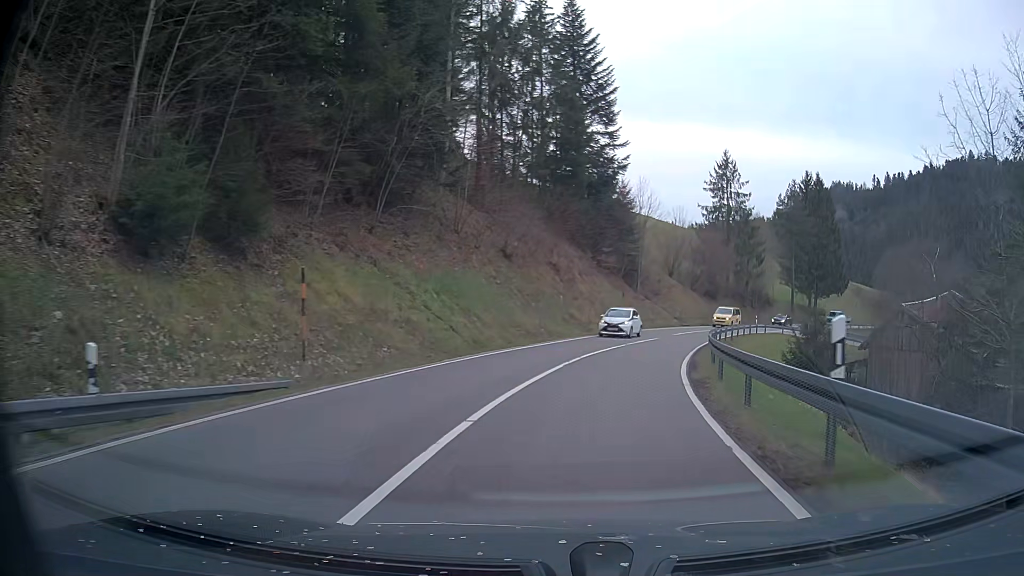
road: tertiary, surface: asphalt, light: Day
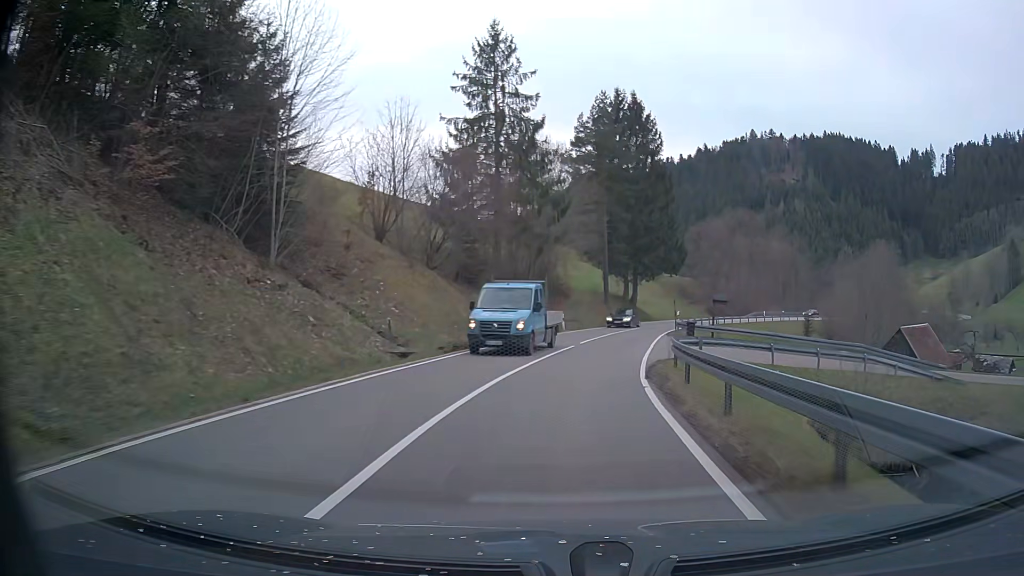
(+8.9, +40.9) m; +22°
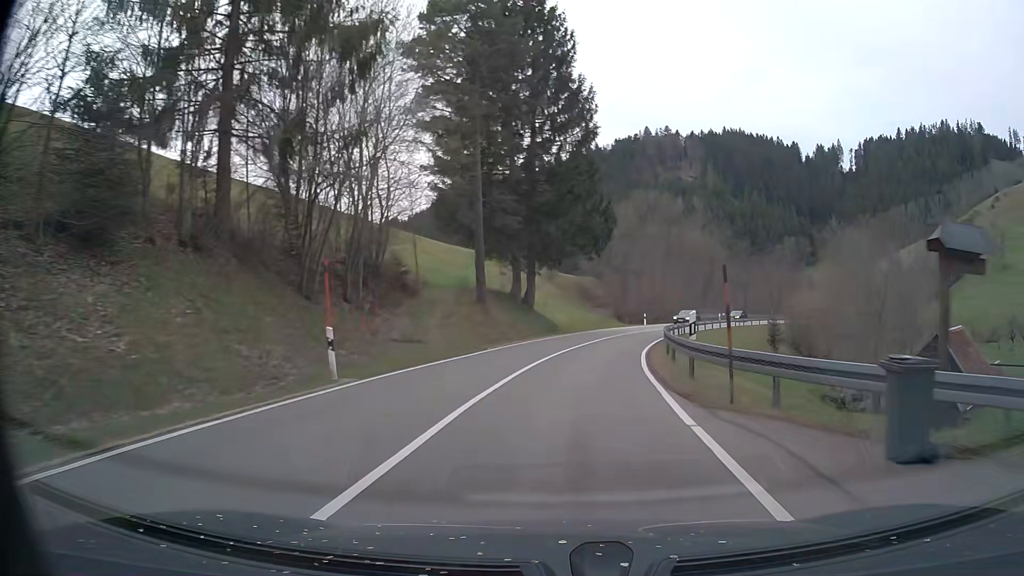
(+2.4, +28.5) m; +9°
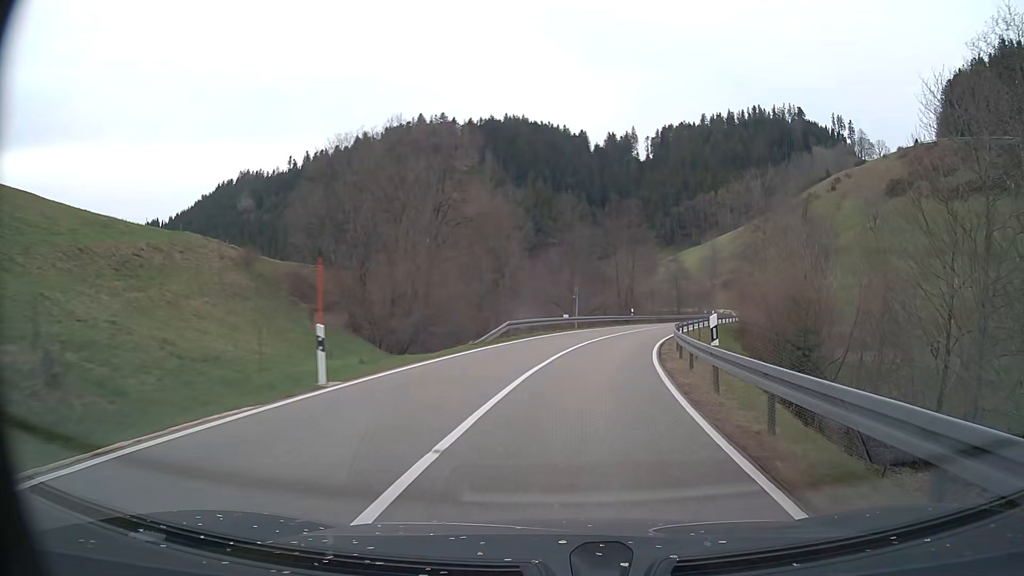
(+8.1, +49.4) m; +19°
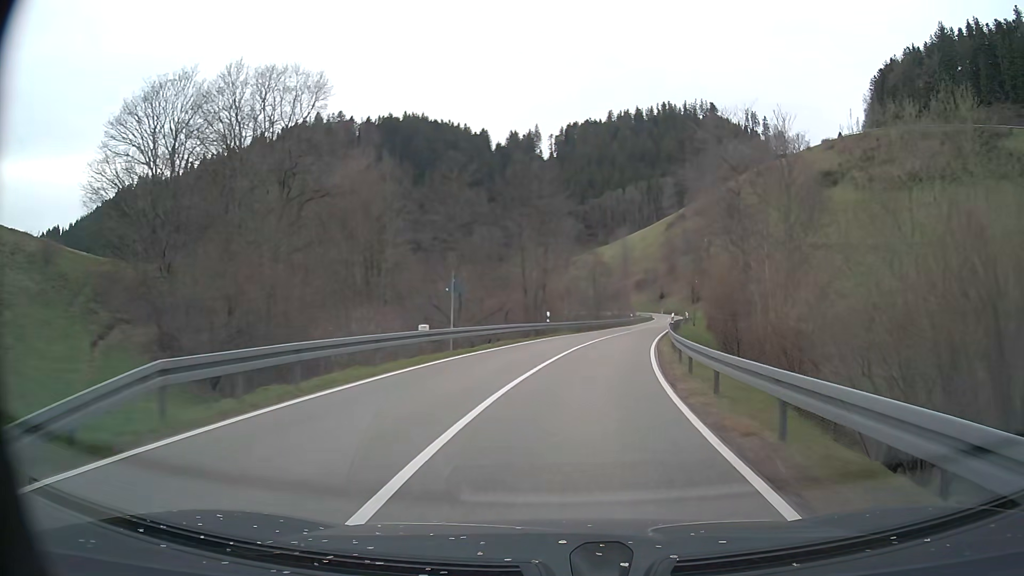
(+1.5, +21.0) m; +9°
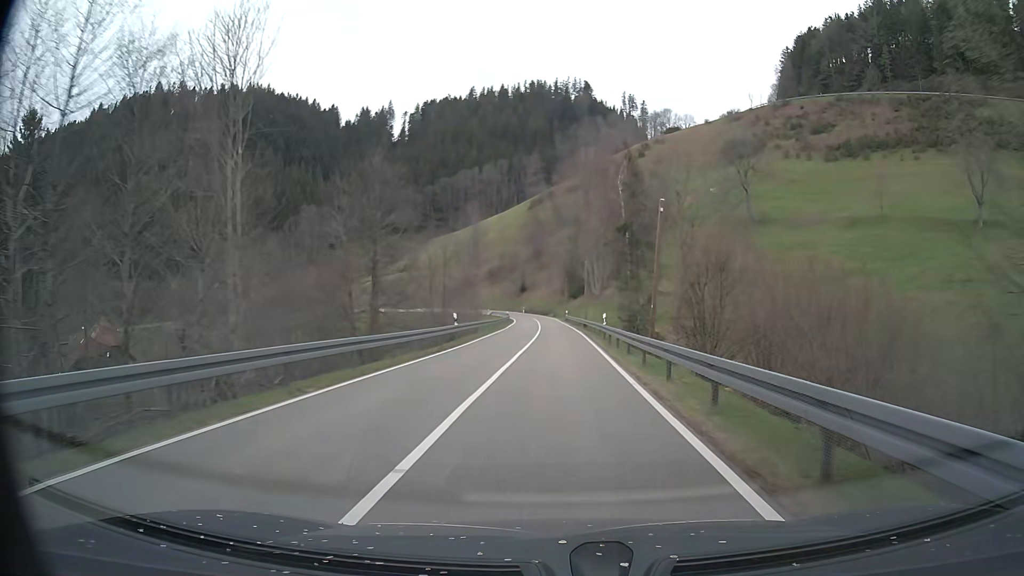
(+7.8, +54.0) m; +13°
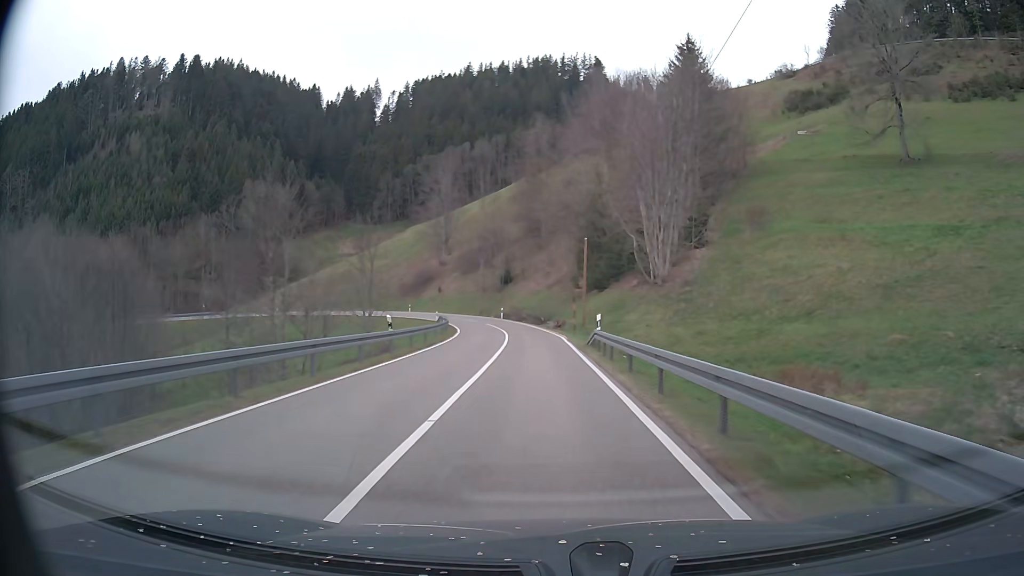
(+0.1, +57.8) m; 0°
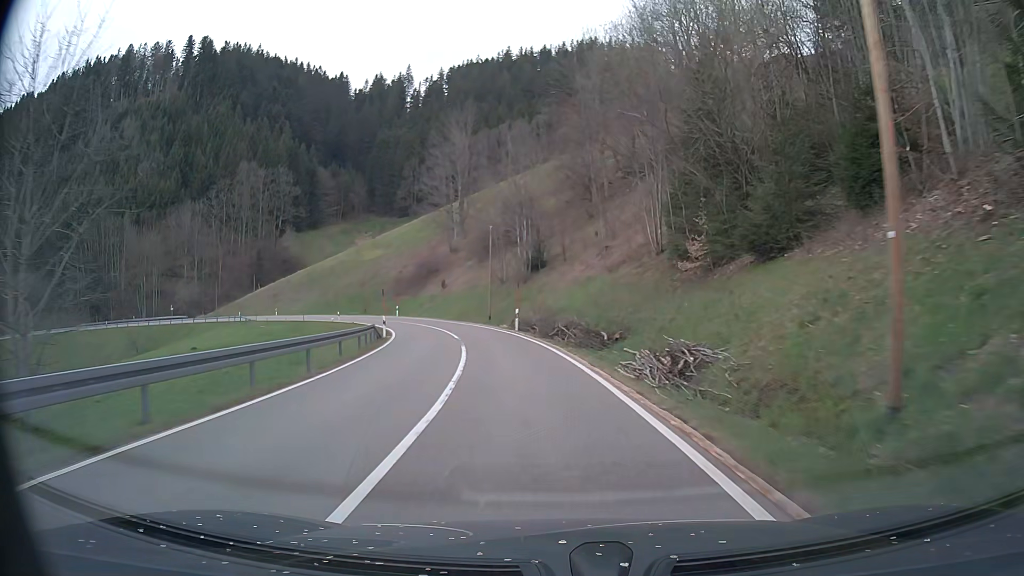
(-0.9, +34.9) m; -4°
(0, +10) (-1, +20) (-3, +30) (-5, +40) (-8, +49) (-12, +58) (-17, +67) (-22, +76) (-28, +83) (-35, +90) m
